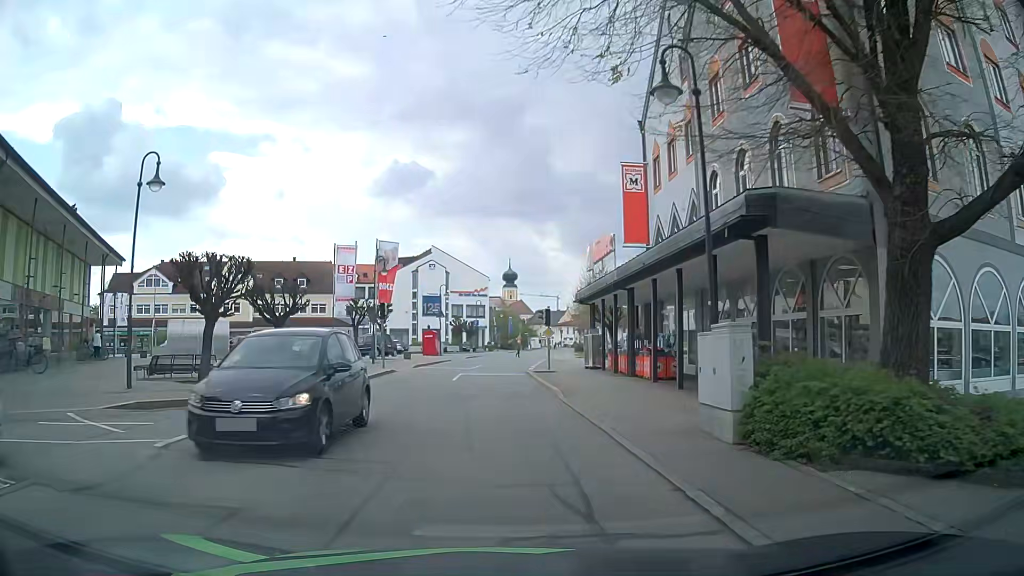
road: residential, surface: asphalt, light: Day
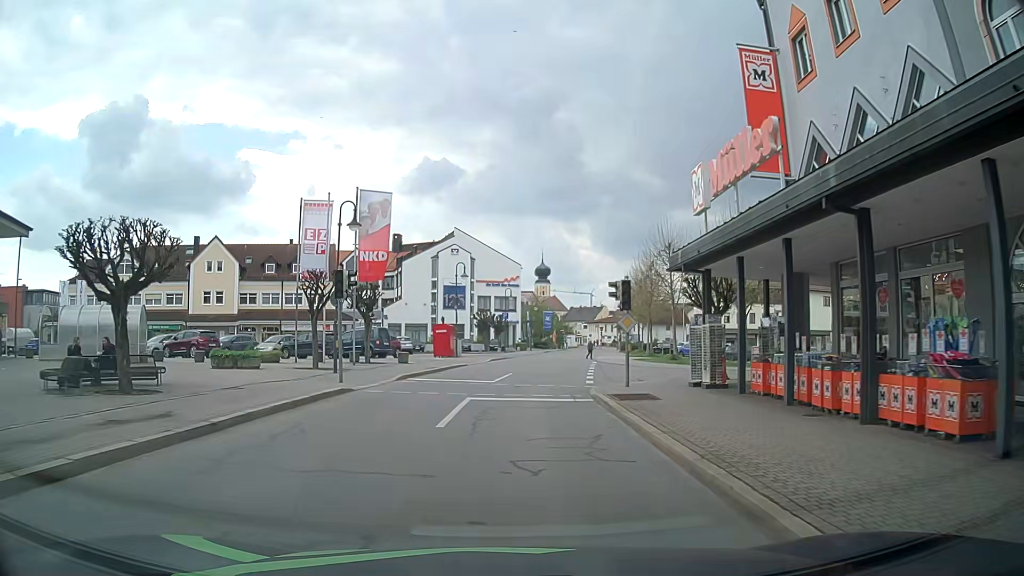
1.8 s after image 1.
(-0.5, +14.3) m; -3°
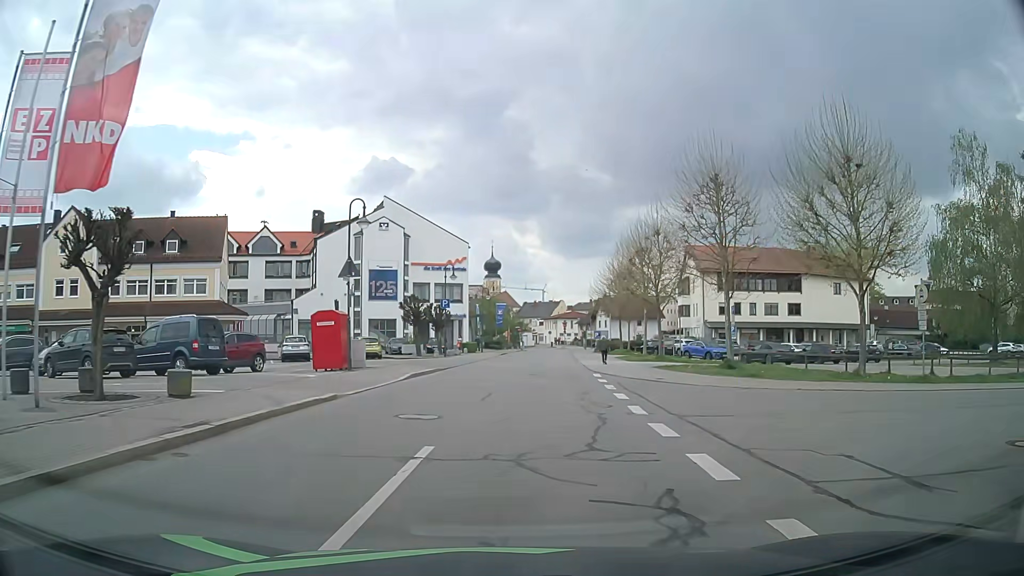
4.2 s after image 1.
(+0.3, +19.4) m; +4°
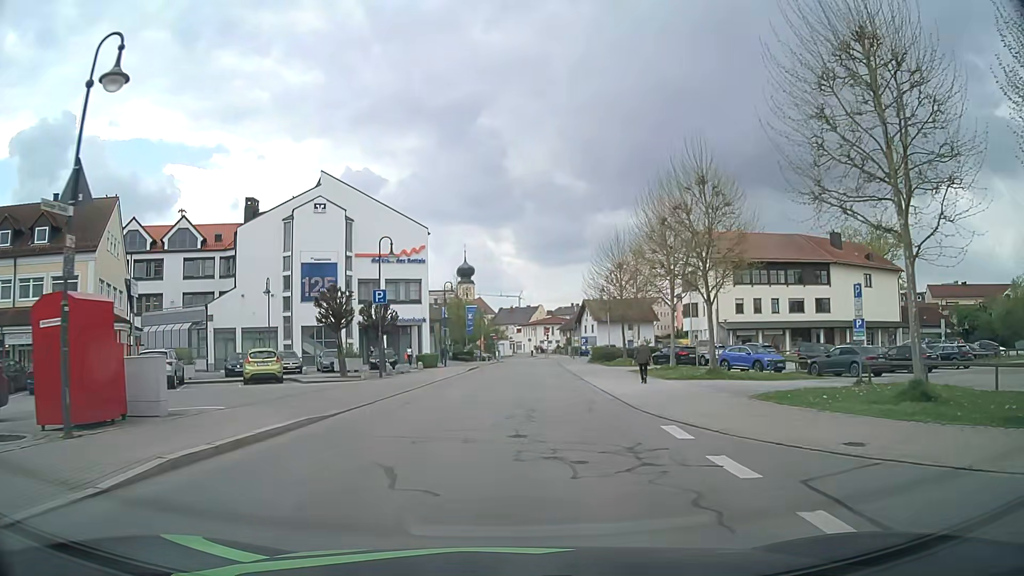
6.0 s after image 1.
(+0.5, +15.0) m; +3°
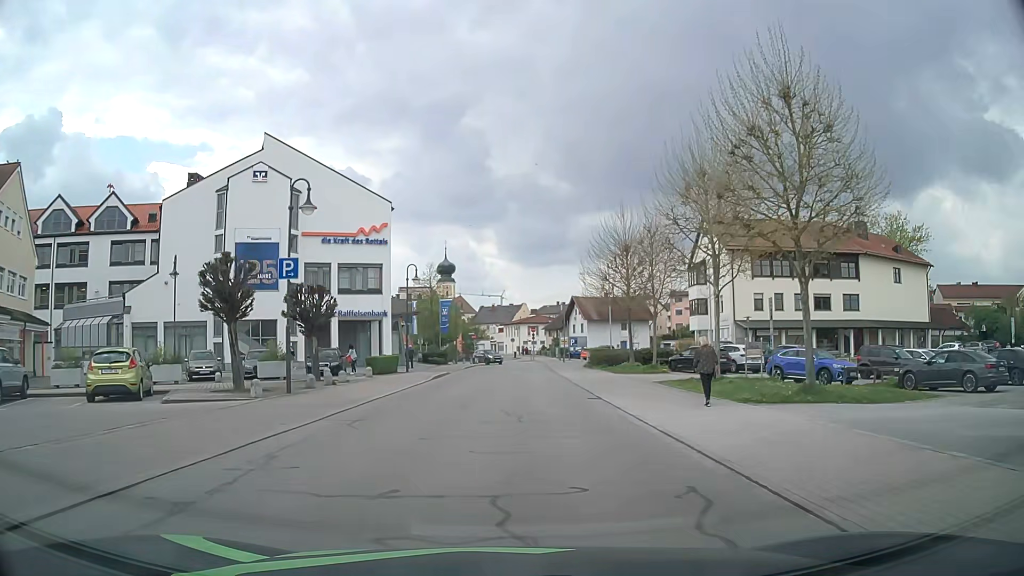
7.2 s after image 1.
(+0.1, +10.3) m; +1°
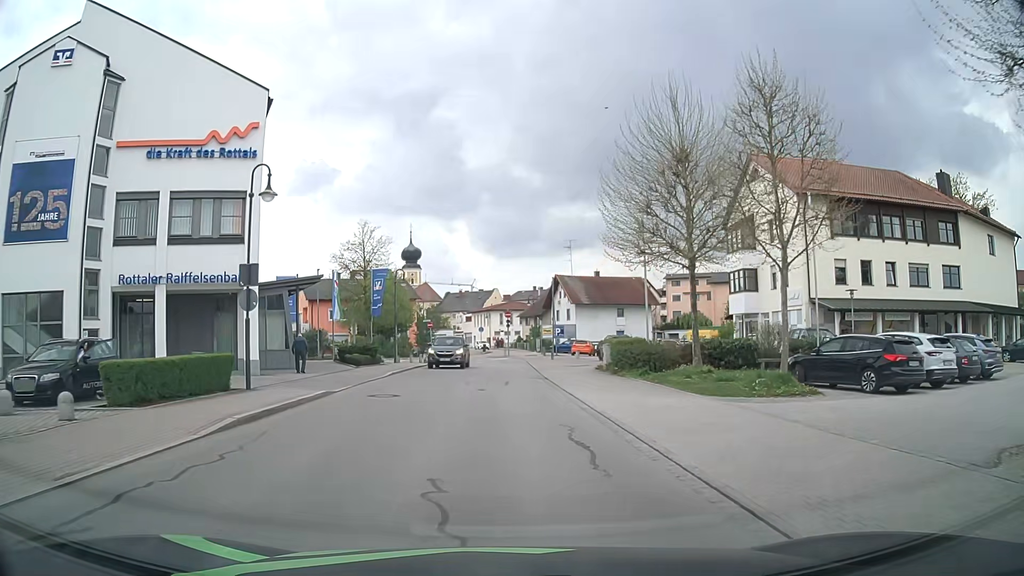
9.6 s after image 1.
(+0.4, +20.3) m; +2°
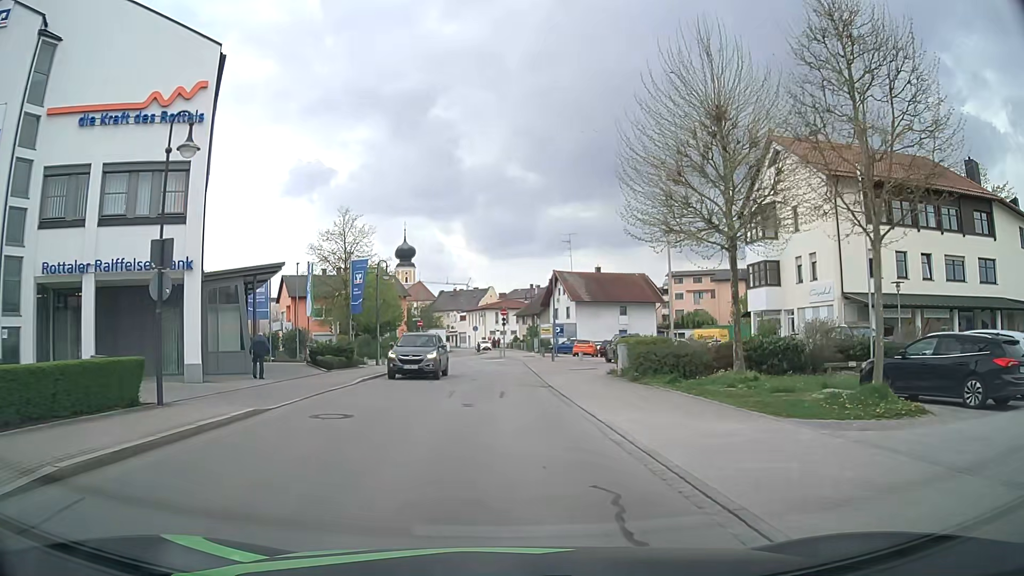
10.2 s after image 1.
(0.0, +4.7) m; +1°
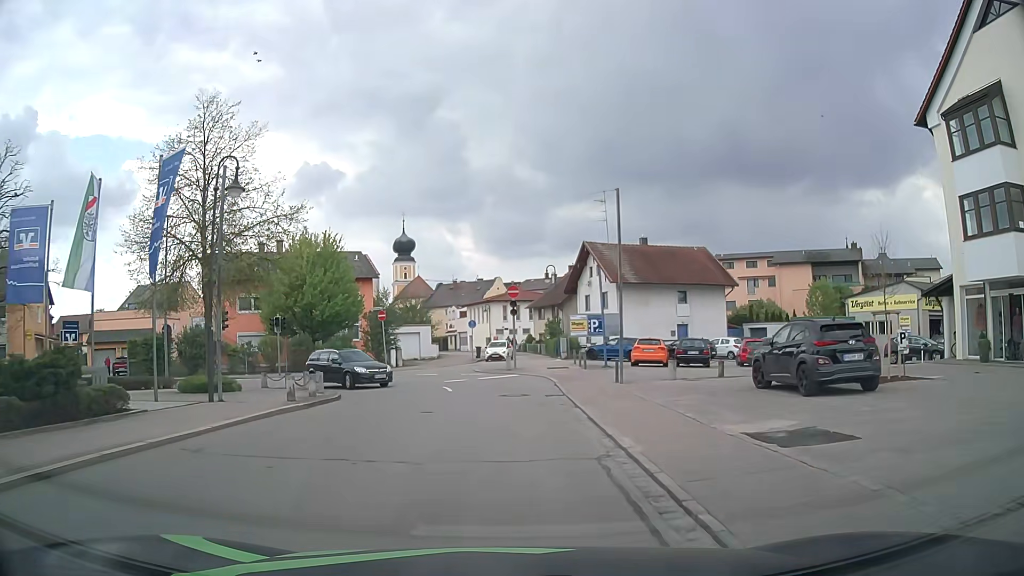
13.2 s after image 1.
(-0.2, +22.7) m; -1°
(0, +10) (0, +20) (-3, +29) (-11, +35) (-21, +34) (-30, +30) (-39, +25) (-48, +21) (-57, +16) (-66, +12) m
